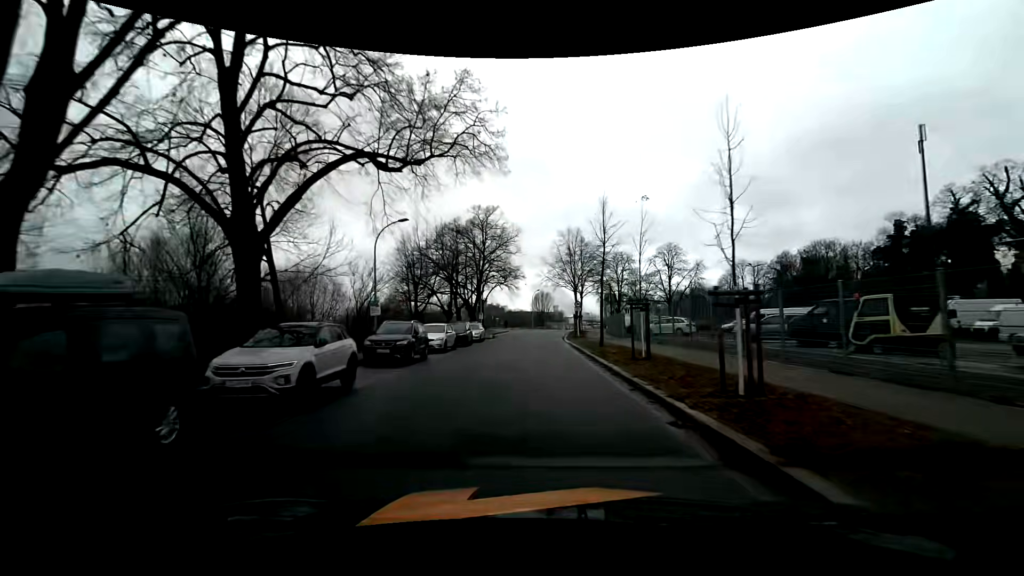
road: unclassified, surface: asphalt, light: Day
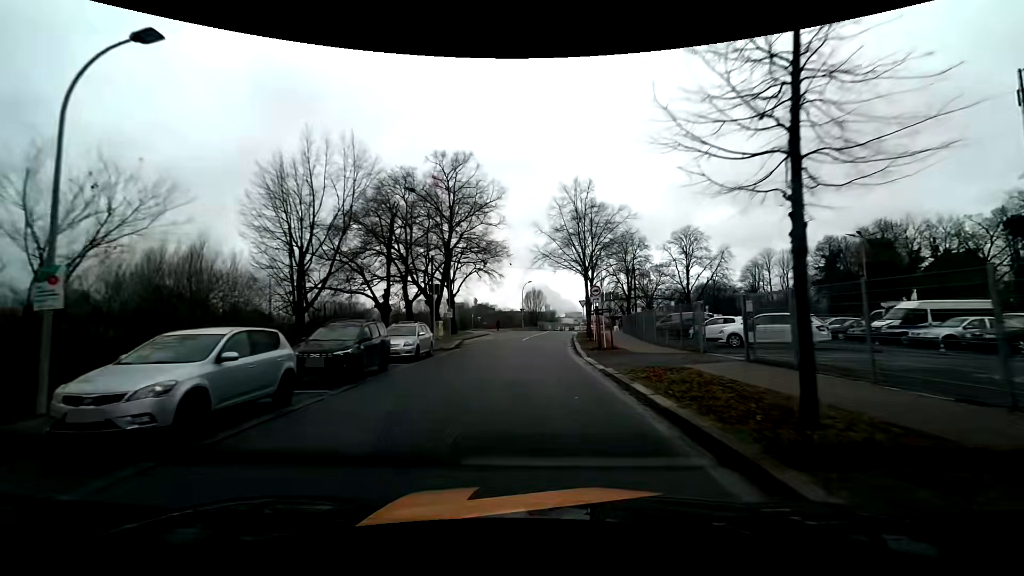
(+0.2, +18.8) m; +1°
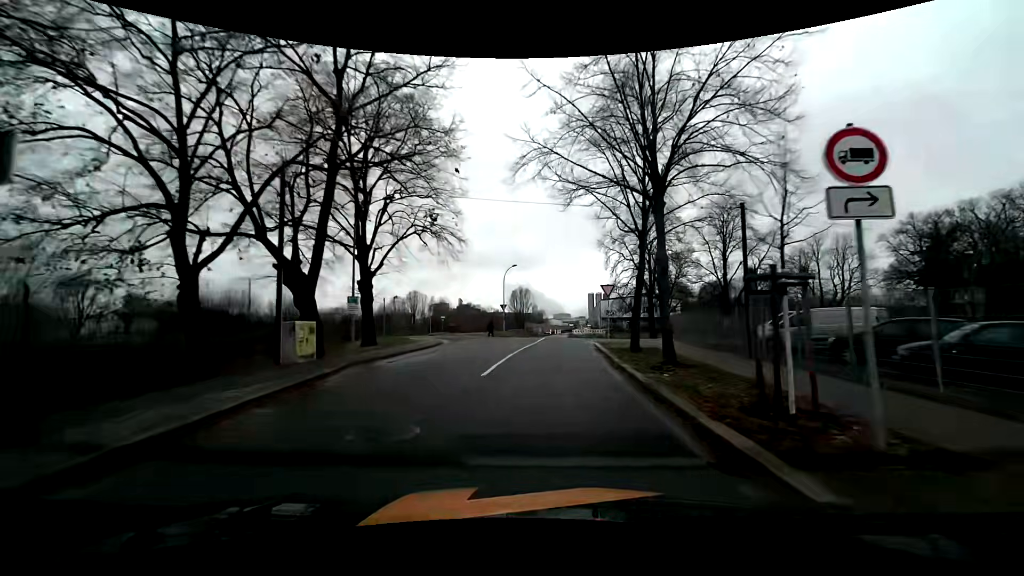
(+0.2, +22.8) m; +2°
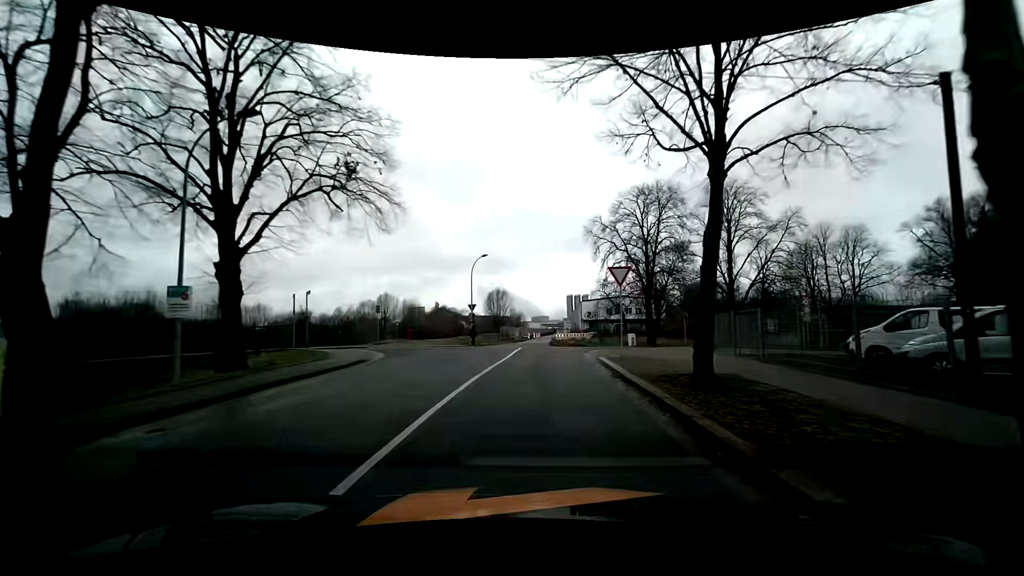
(+0.2, +10.1) m; +2°
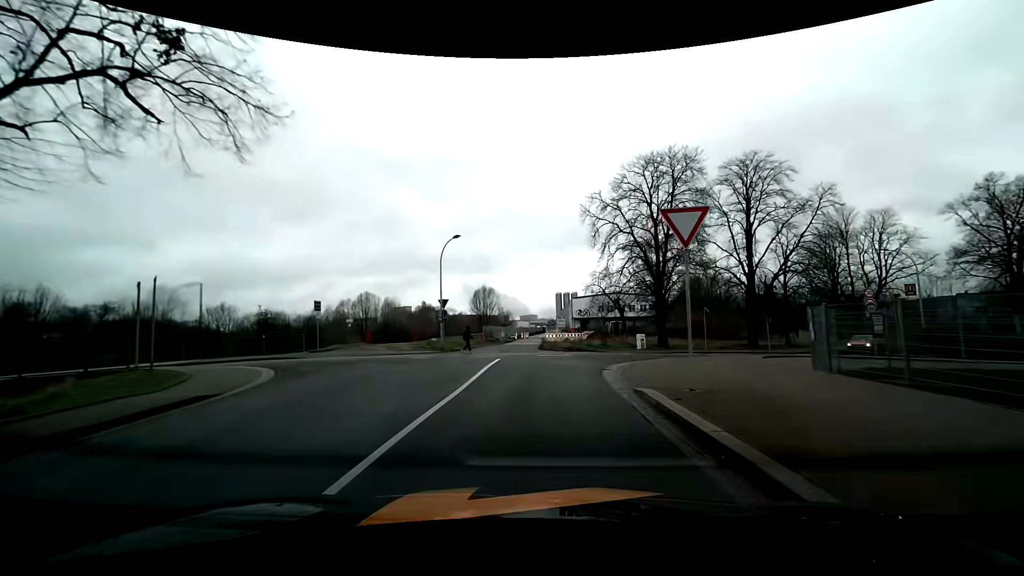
(+0.2, +8.8) m; +3°
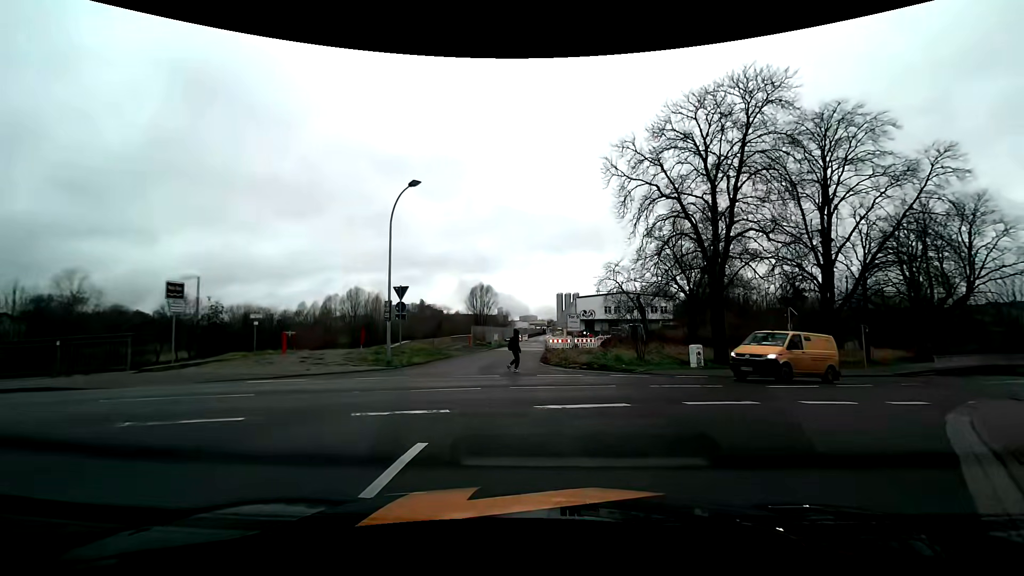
(-0.3, +11.9) m; -1°
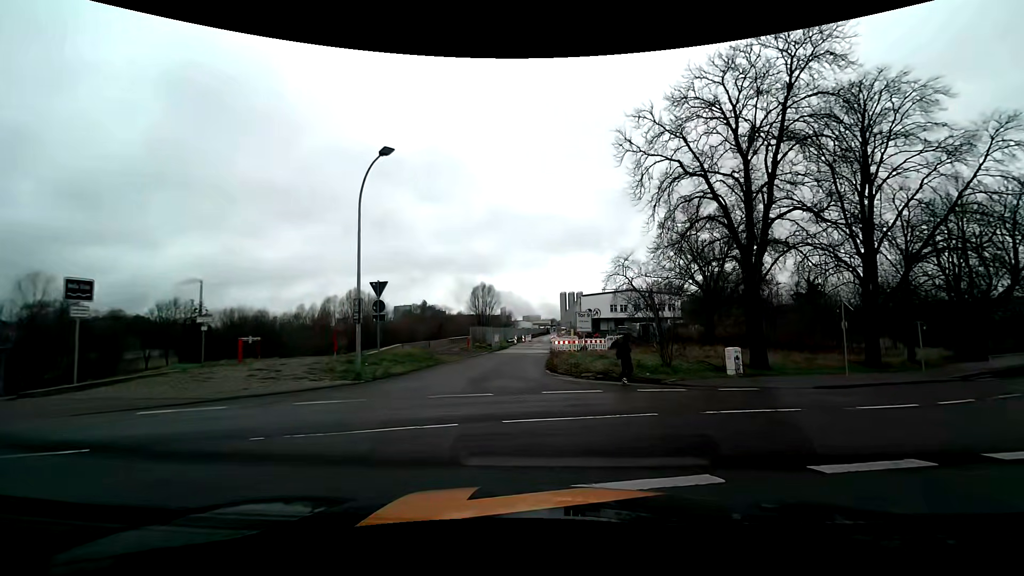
(0.0, +3.8) m; 0°
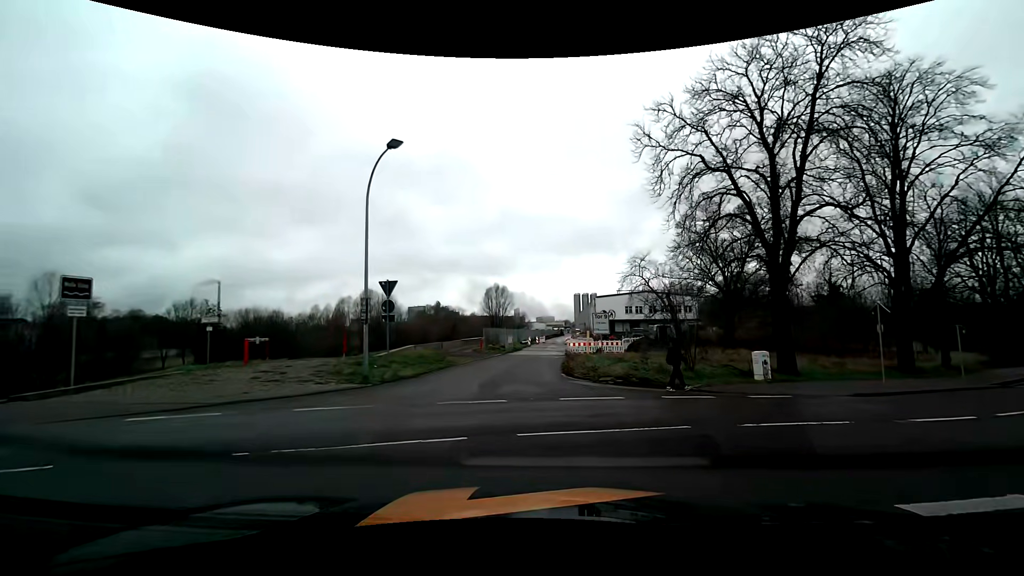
(0.0, +1.0) m; -2°
(-5, +8) (-15, +8) (-25, +8) (-35, +7) (-45, +7) (-55, +6) (-65, +5) (-75, +5) (-85, +4) (-95, +4) m
